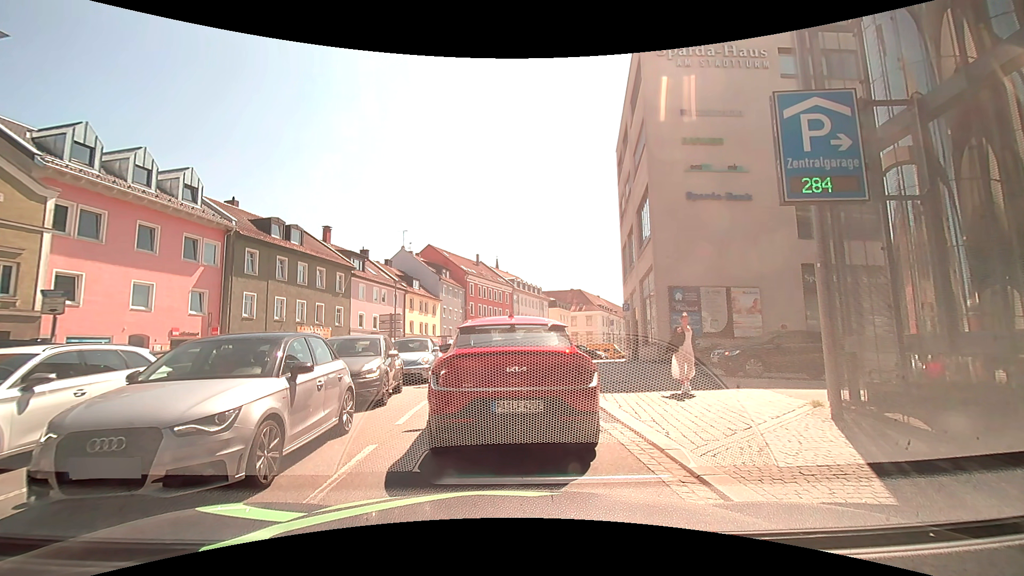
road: tertiary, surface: asphalt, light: Day
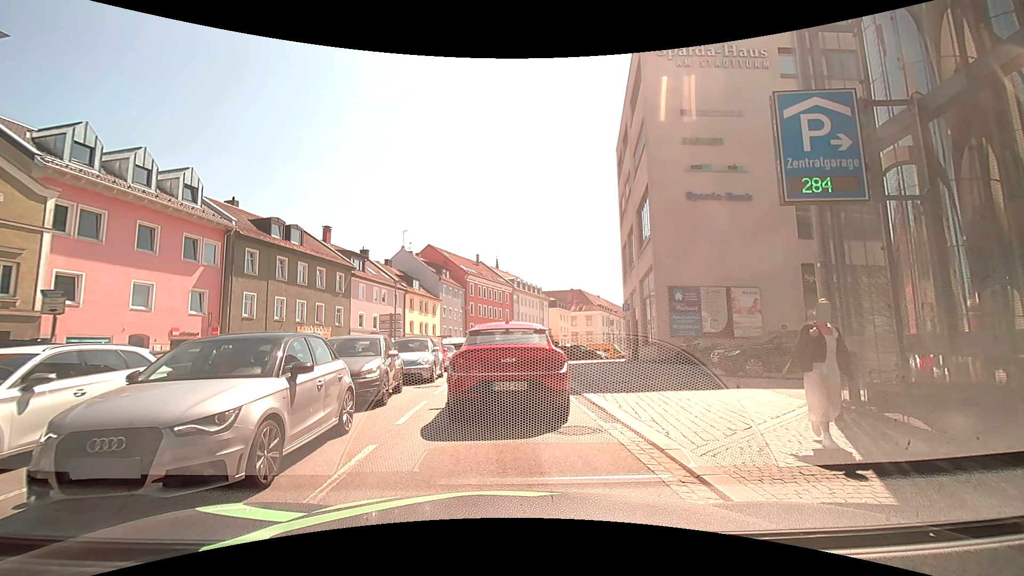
(0.0, 0.0) m; 0°
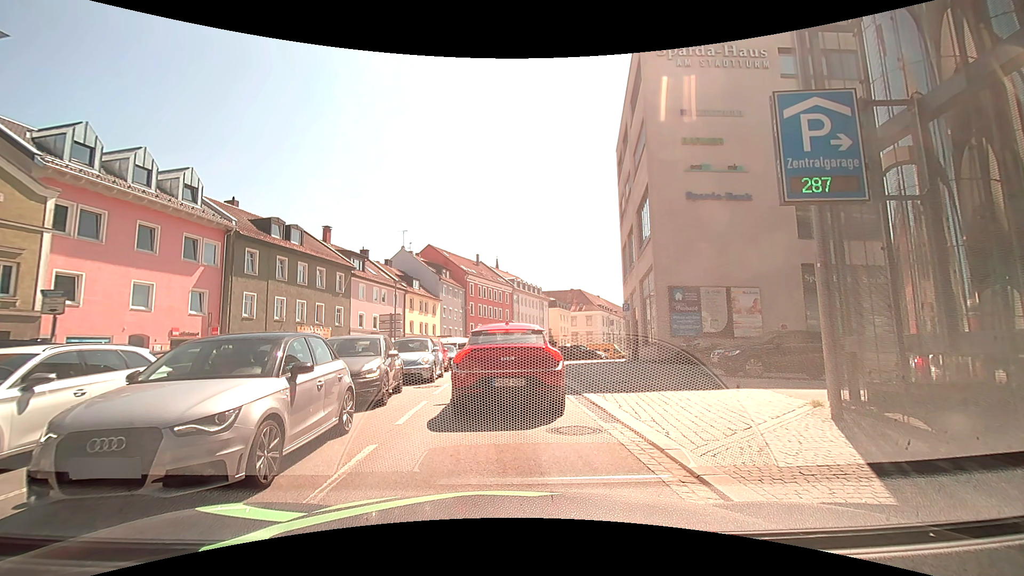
(0.0, 0.0) m; 0°
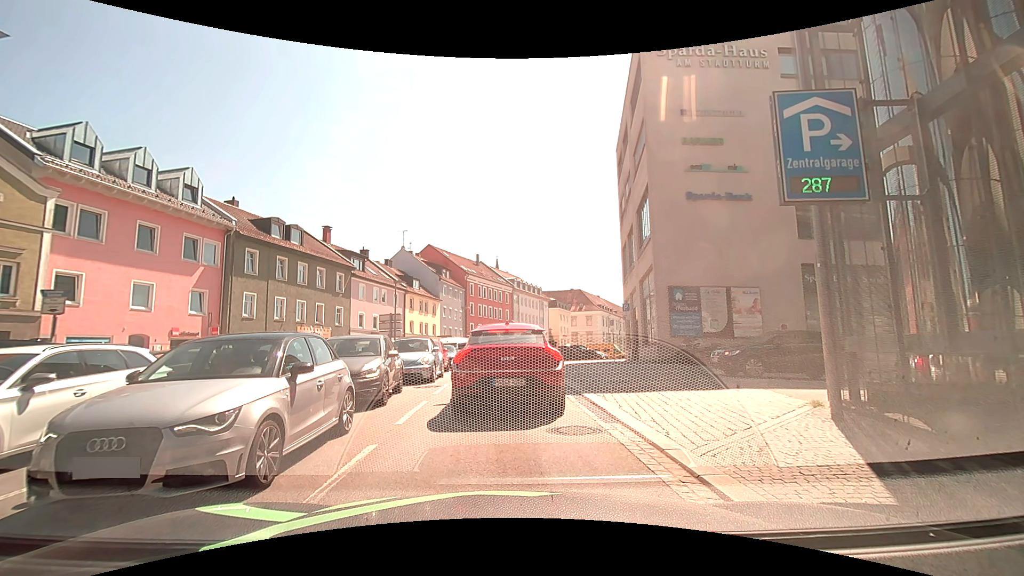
(0.0, 0.0) m; 0°
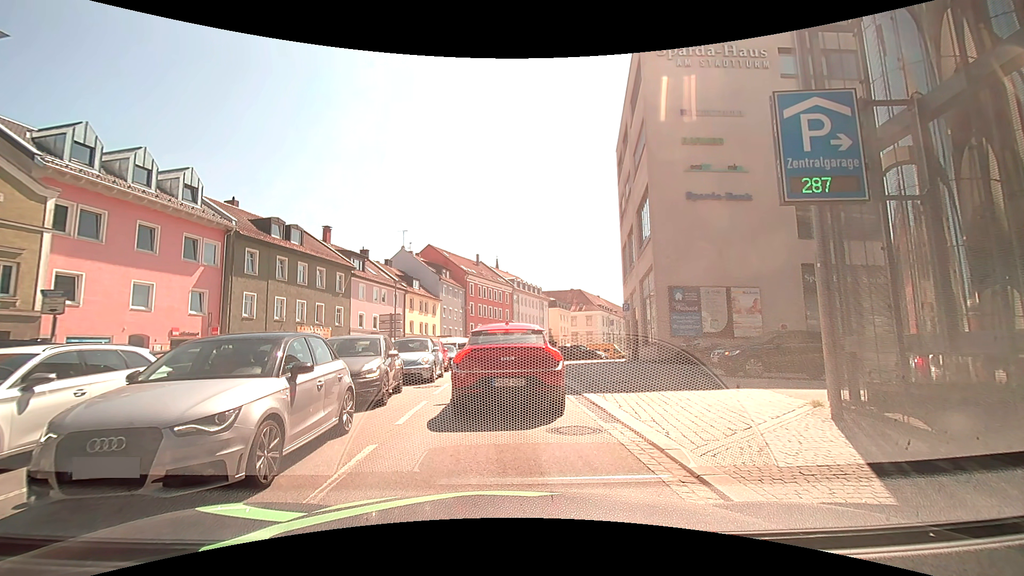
(0.0, 0.0) m; 0°
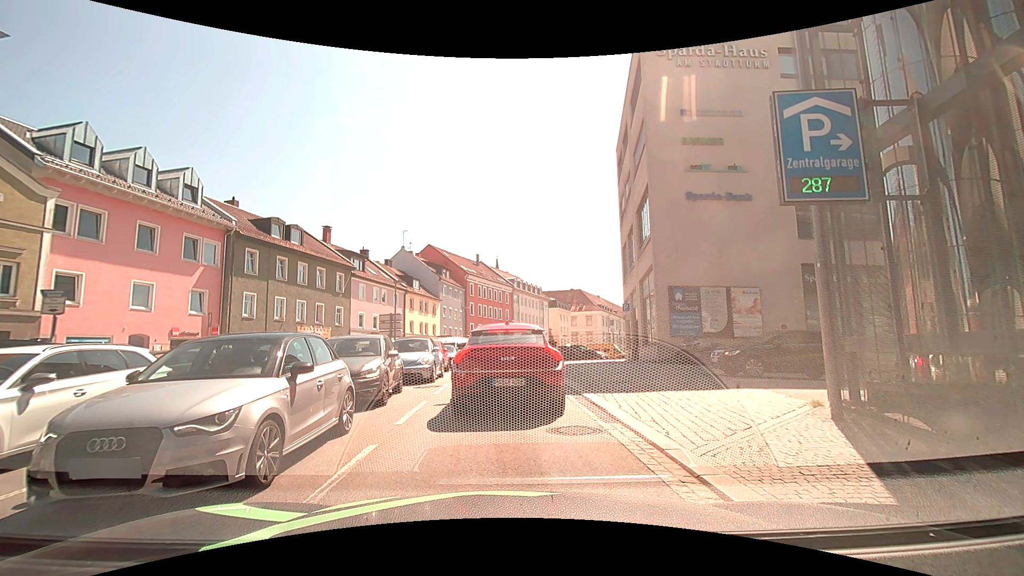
(0.0, 0.0) m; 0°
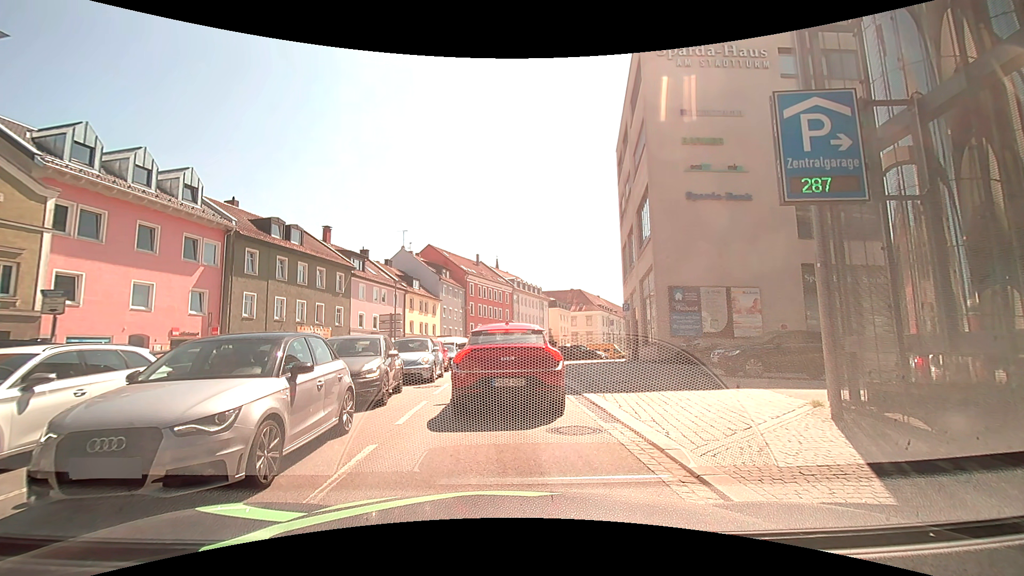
(0.0, 0.0) m; 0°
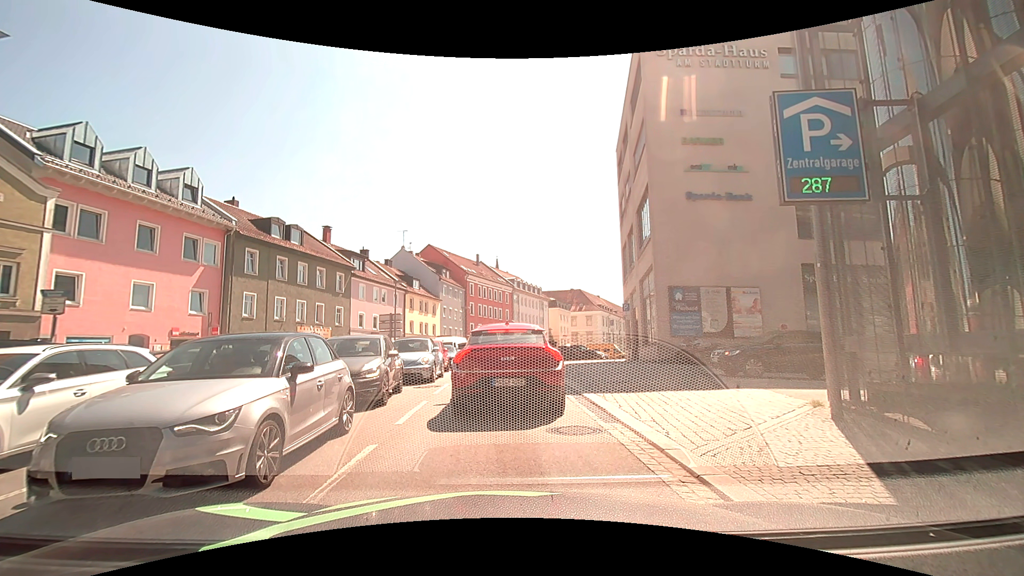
(0.0, 0.0) m; 0°
